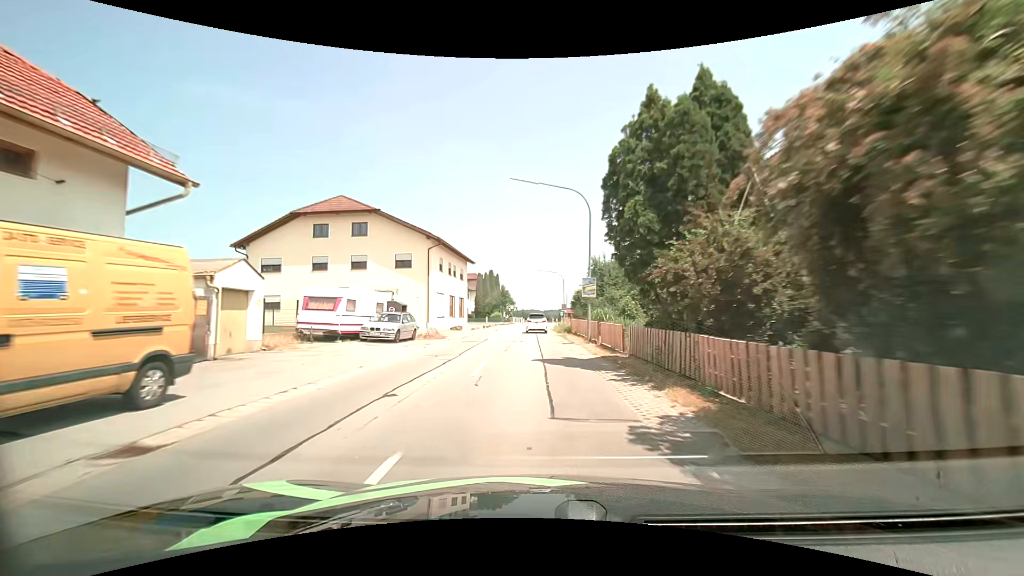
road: secondary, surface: asphalt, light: Day
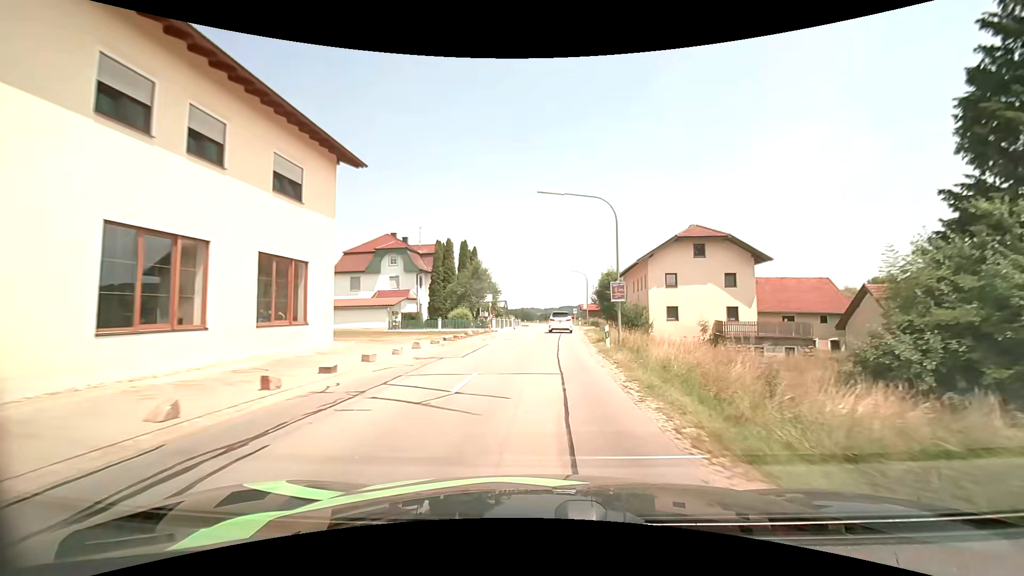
(-0.7, +40.5) m; 0°
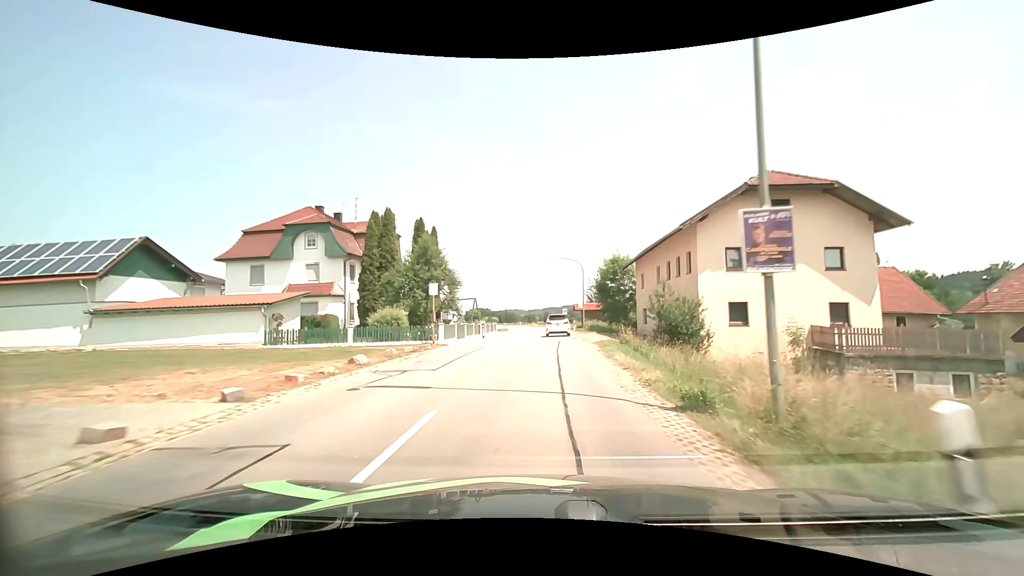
(+0.2, +16.1) m; +2°
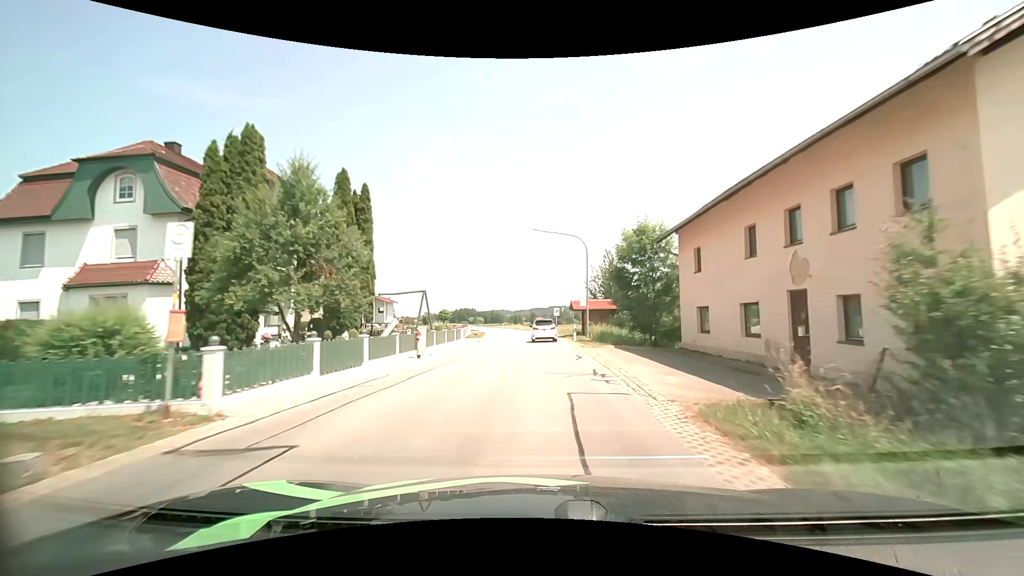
(+0.2, +16.2) m; +2°
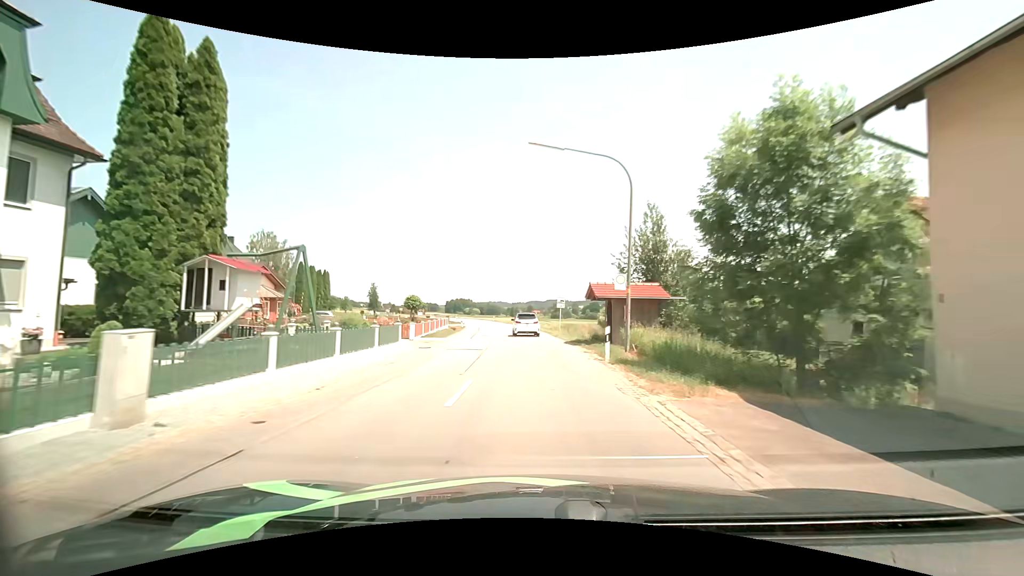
(-0.1, +16.0) m; 0°
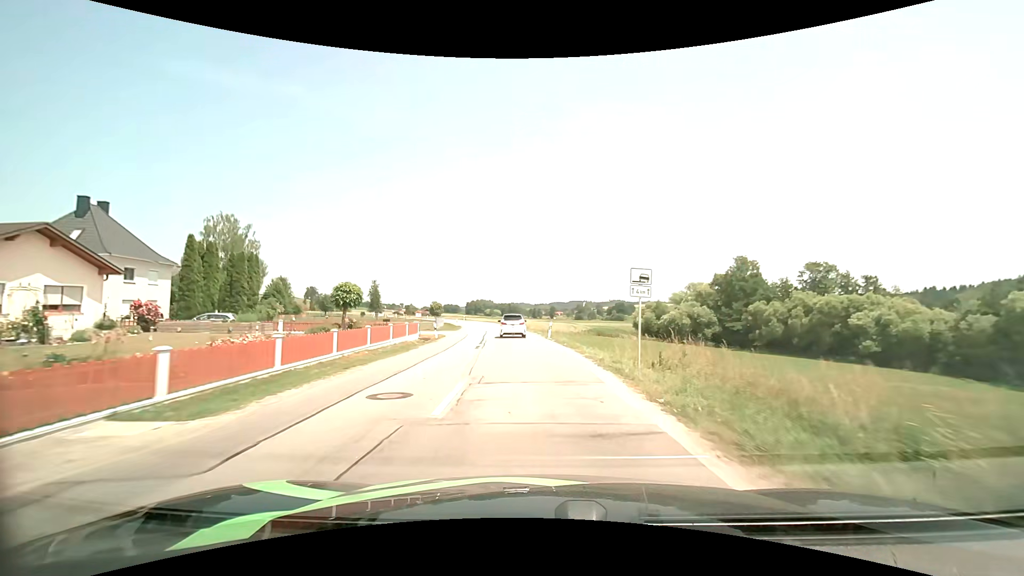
(-0.2, +23.3) m; -2°
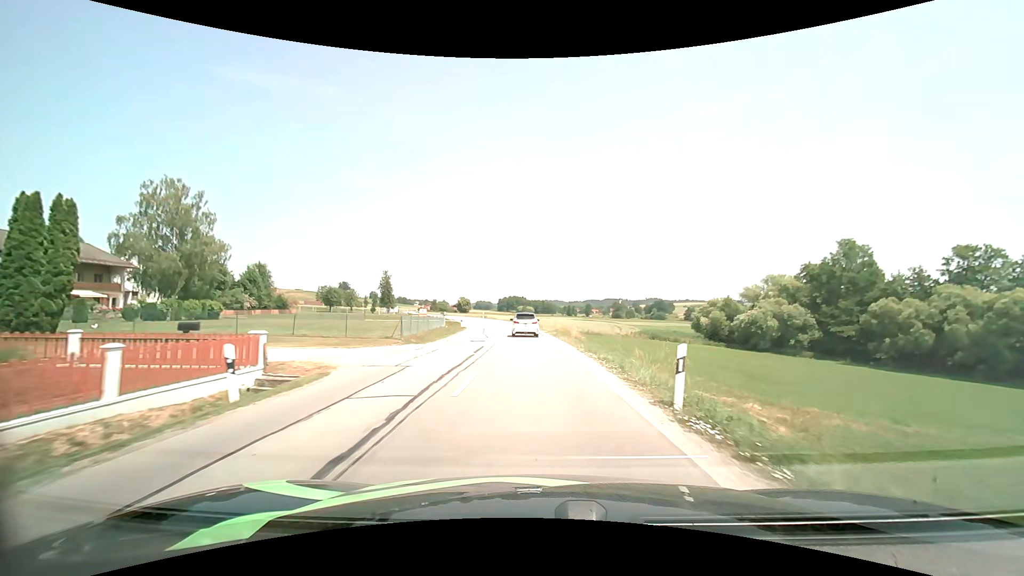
(-1.0, +23.4) m; -4°
